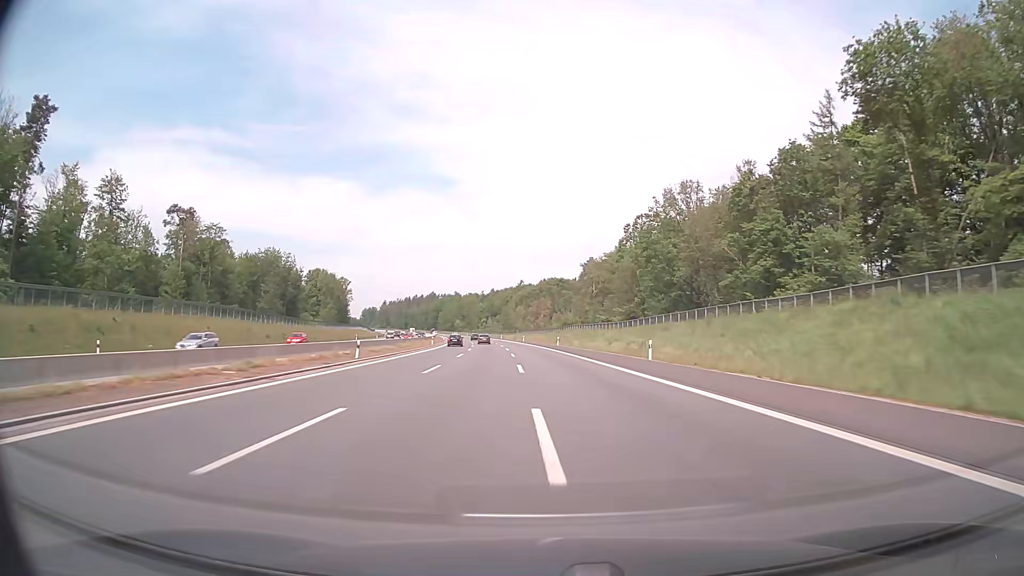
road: motorway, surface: asphalt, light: Day
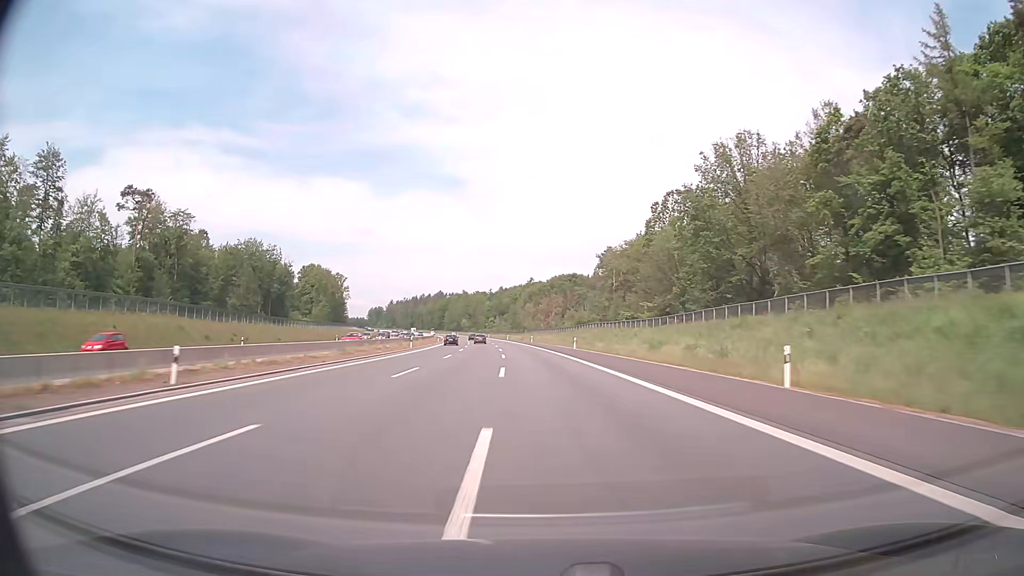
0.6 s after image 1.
(-0.1, +20.6) m; -1°
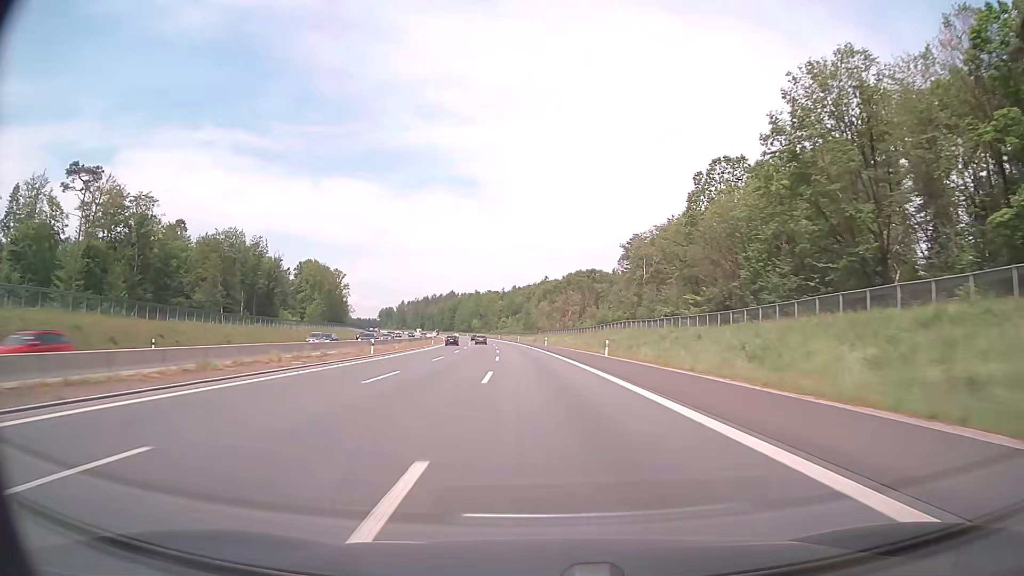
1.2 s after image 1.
(-0.2, +20.6) m; -1°
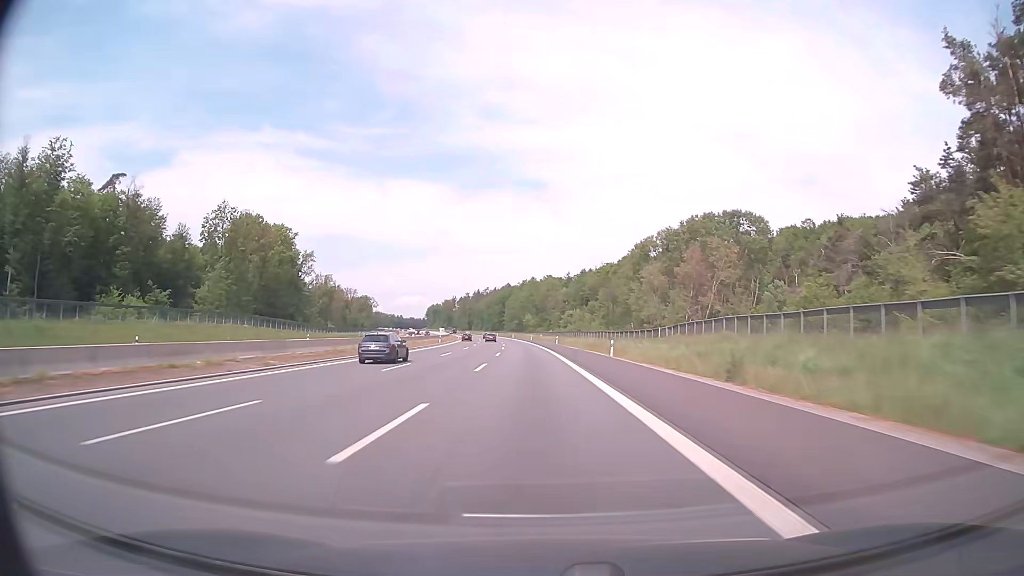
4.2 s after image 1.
(-5.4, +102.8) m; -6°
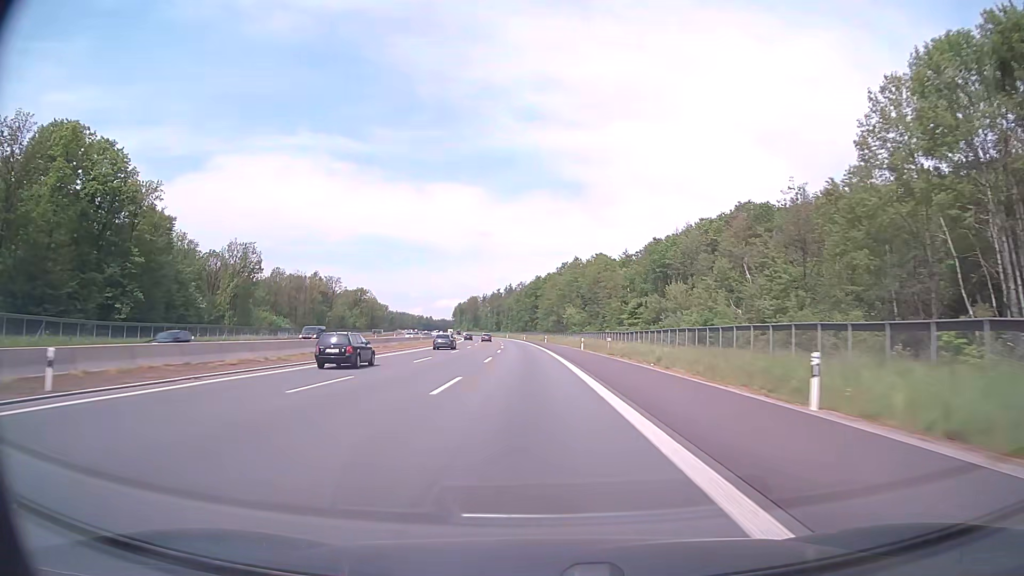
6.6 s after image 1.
(-2.3, +82.4) m; -3°
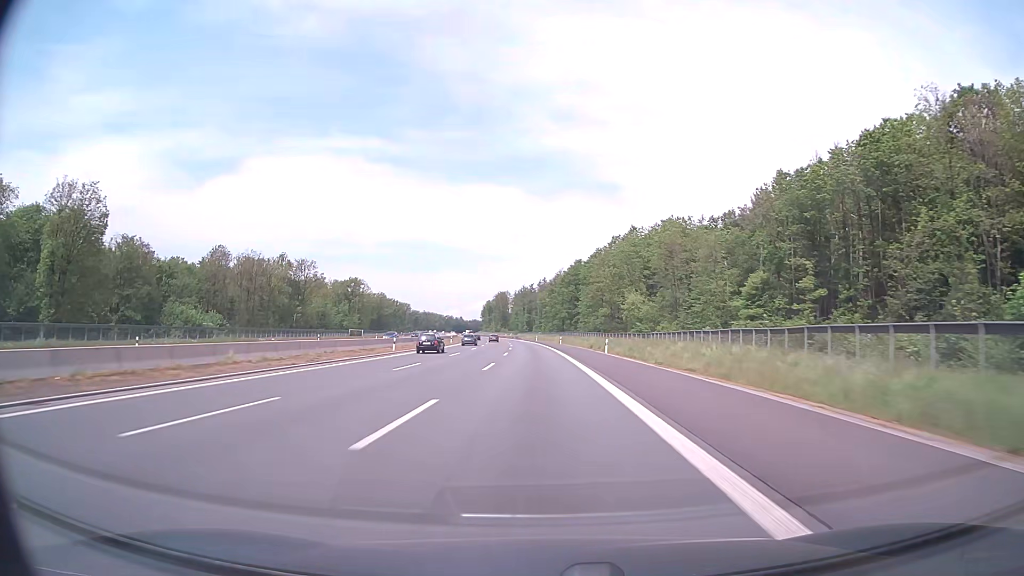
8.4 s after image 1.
(-1.6, +61.8) m; -3°
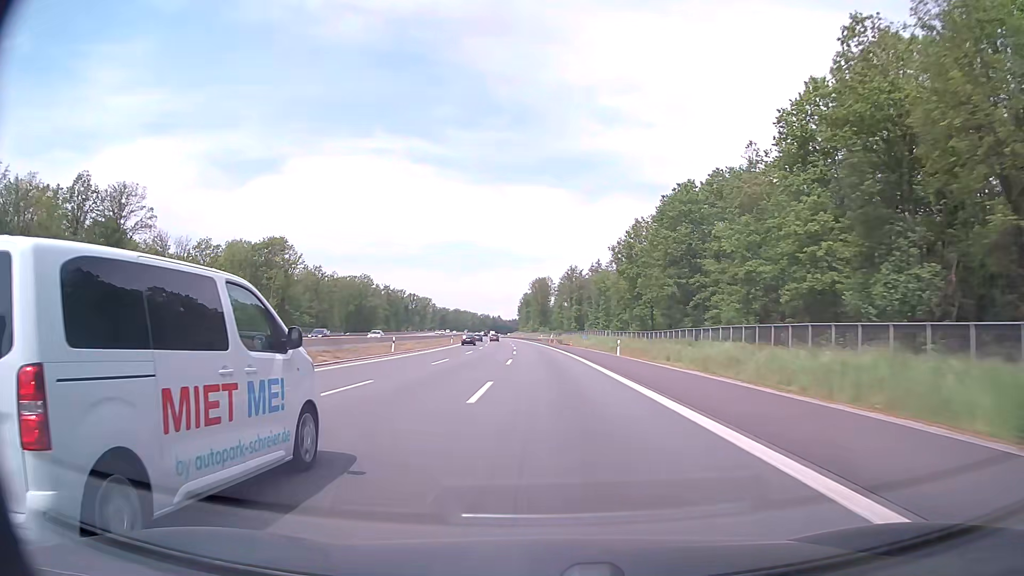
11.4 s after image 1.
(-3.8, +102.9) m; -4°
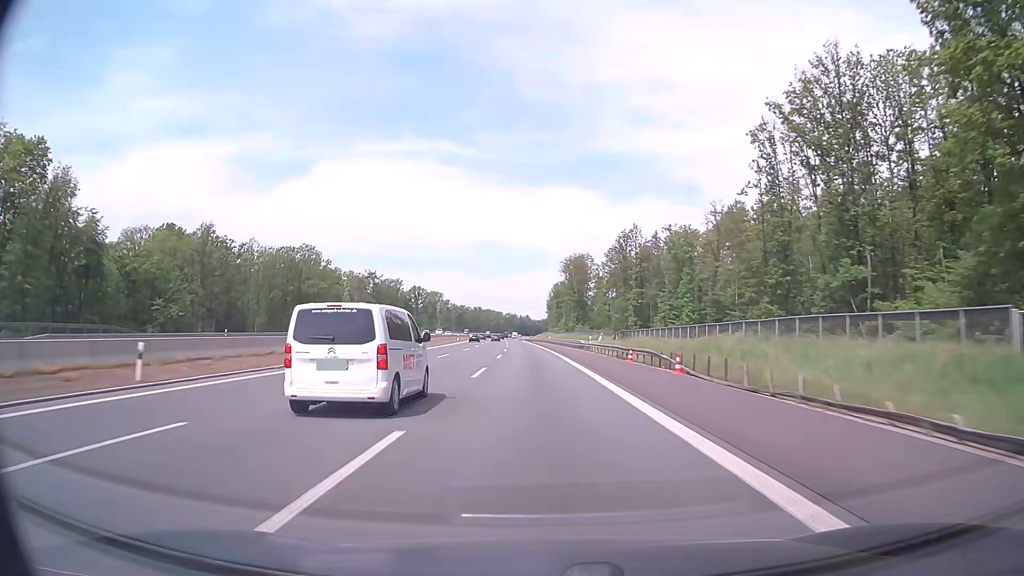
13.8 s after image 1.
(-1.7, +82.6) m; -3°
(0, +10) (0, +20) (0, +30) (-1, +40) (-1, +50) (-1, +60) (-2, +70) (-2, +80) (-3, +90) (-3, +100) m
